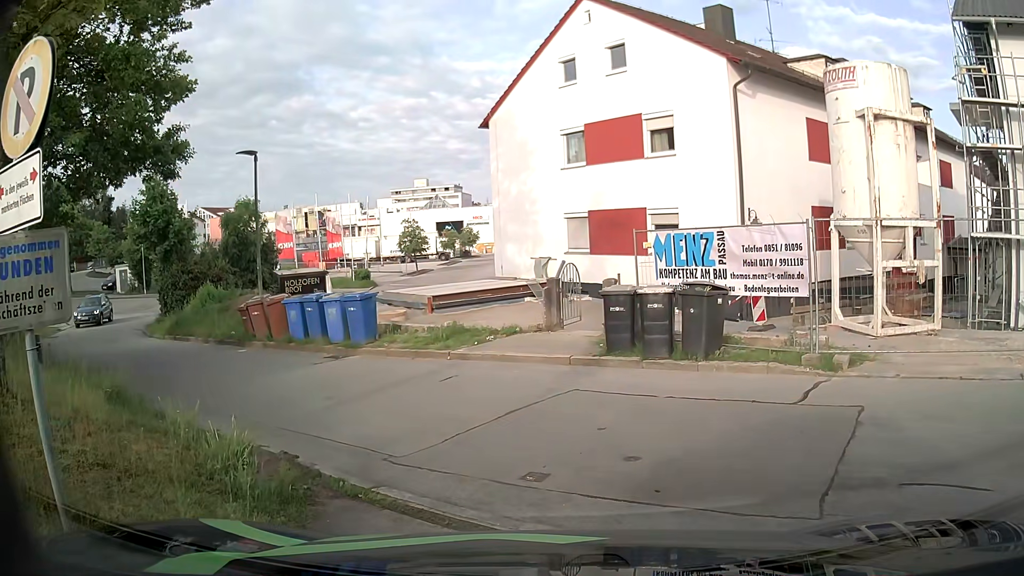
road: residential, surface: asphalt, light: Day
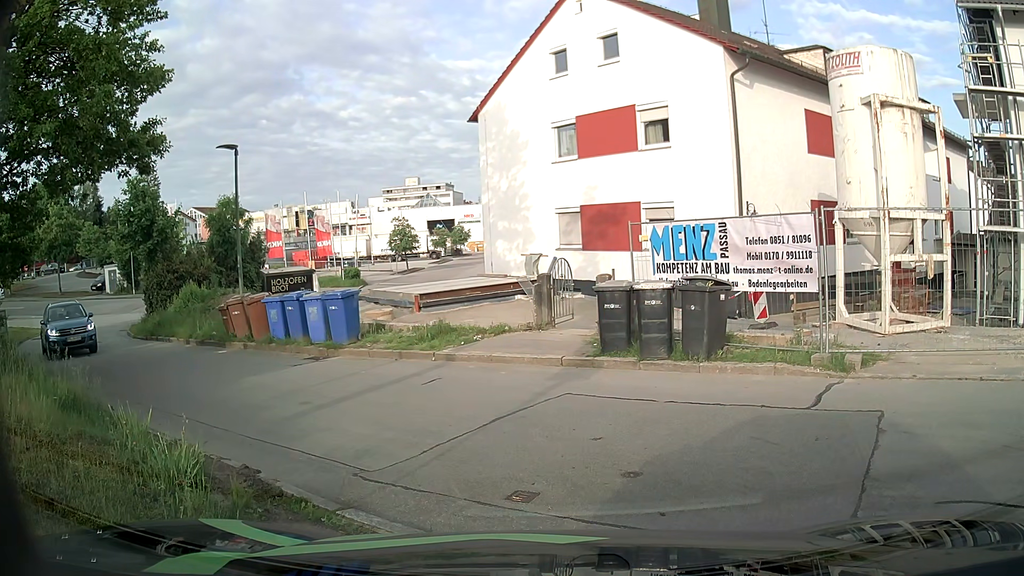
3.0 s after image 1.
(0.0, +0.7) m; 0°
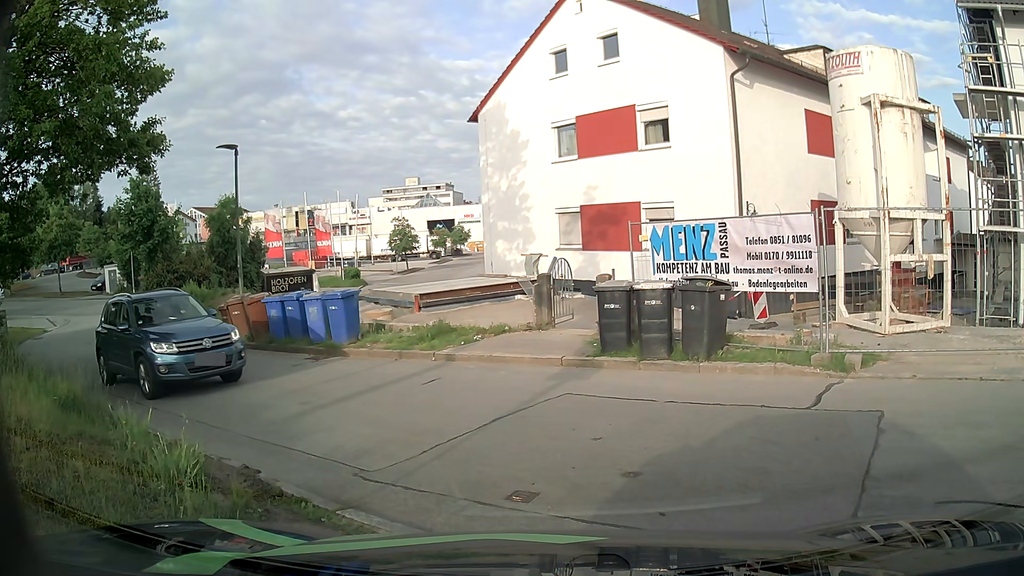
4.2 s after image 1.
(0.0, 0.0) m; 0°
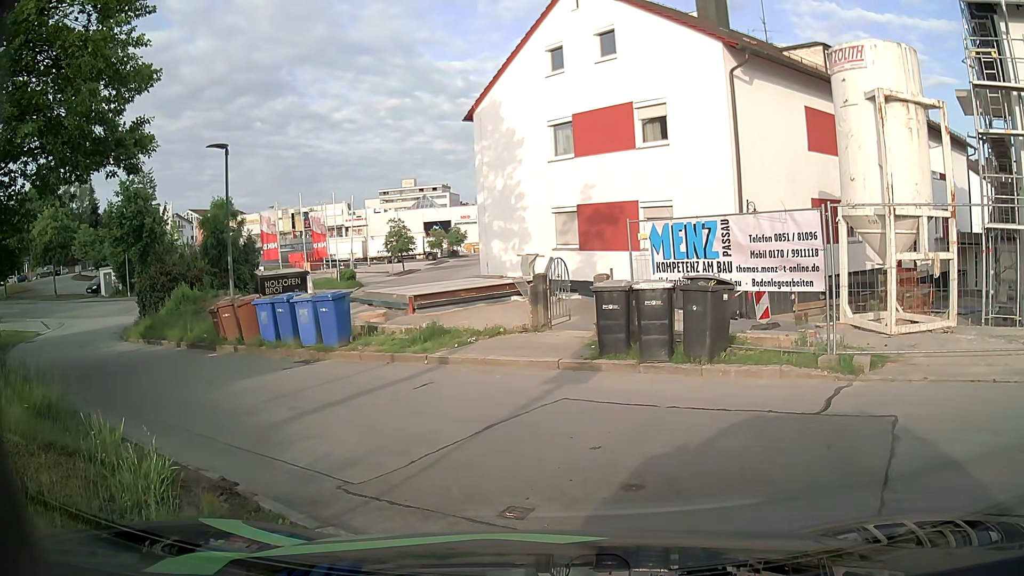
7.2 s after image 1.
(0.0, +0.3) m; 0°
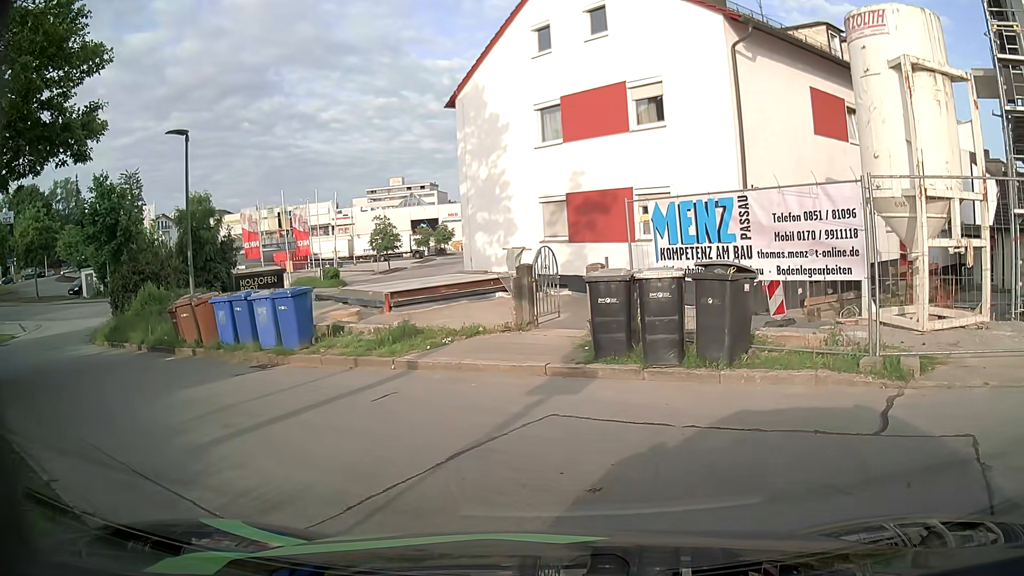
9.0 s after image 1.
(0.0, +1.5) m; 0°
